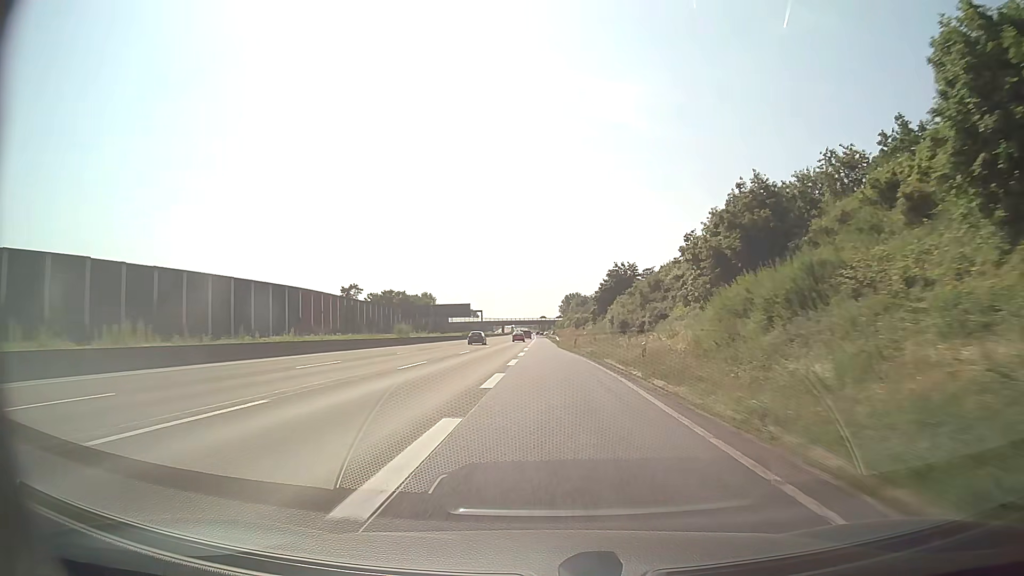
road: motorway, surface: asphalt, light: Day
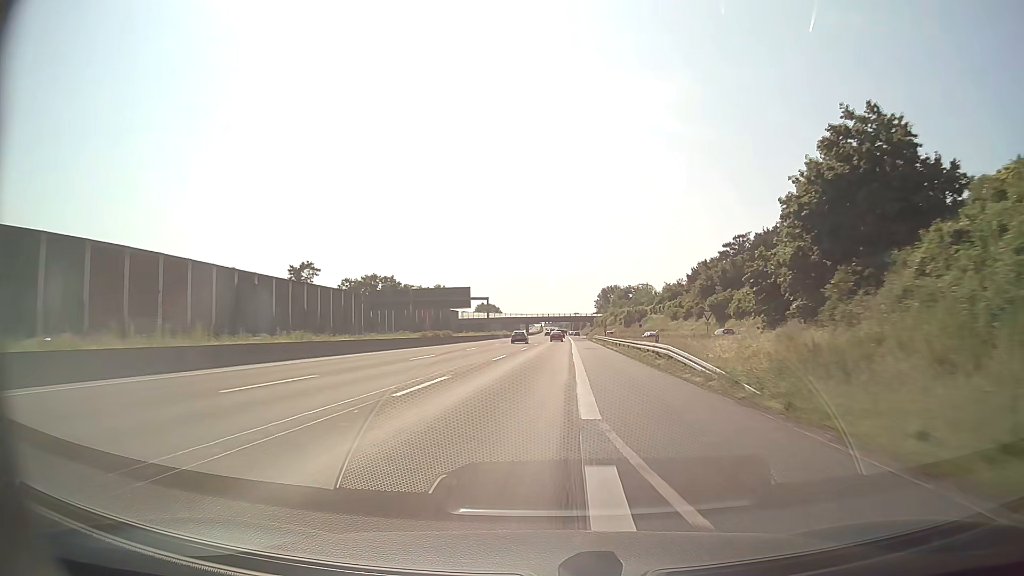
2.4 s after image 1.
(-1.6, +65.4) m; -2°
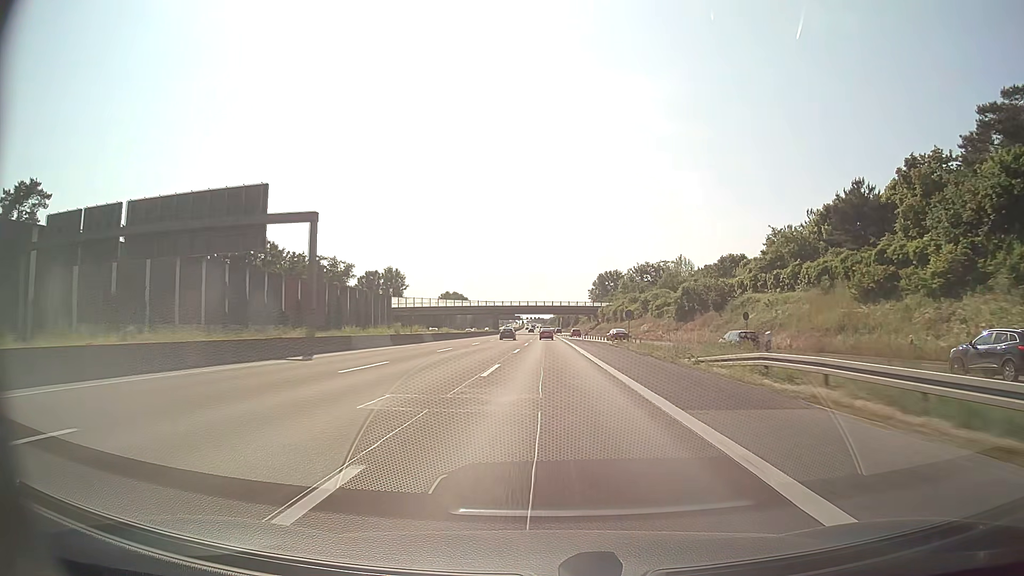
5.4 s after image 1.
(+1.5, +84.2) m; +1°
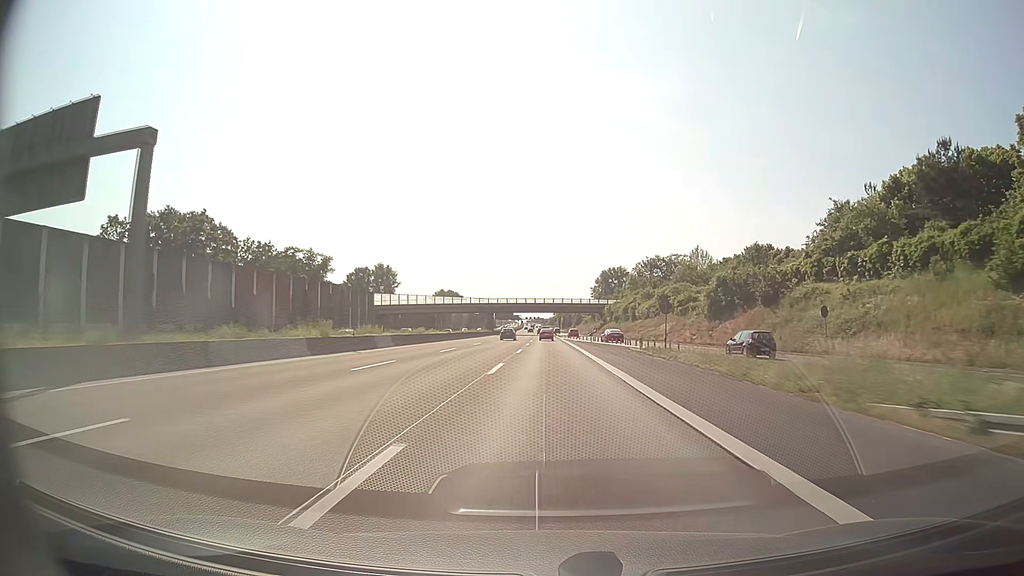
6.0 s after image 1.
(0.0, +16.9) m; 0°
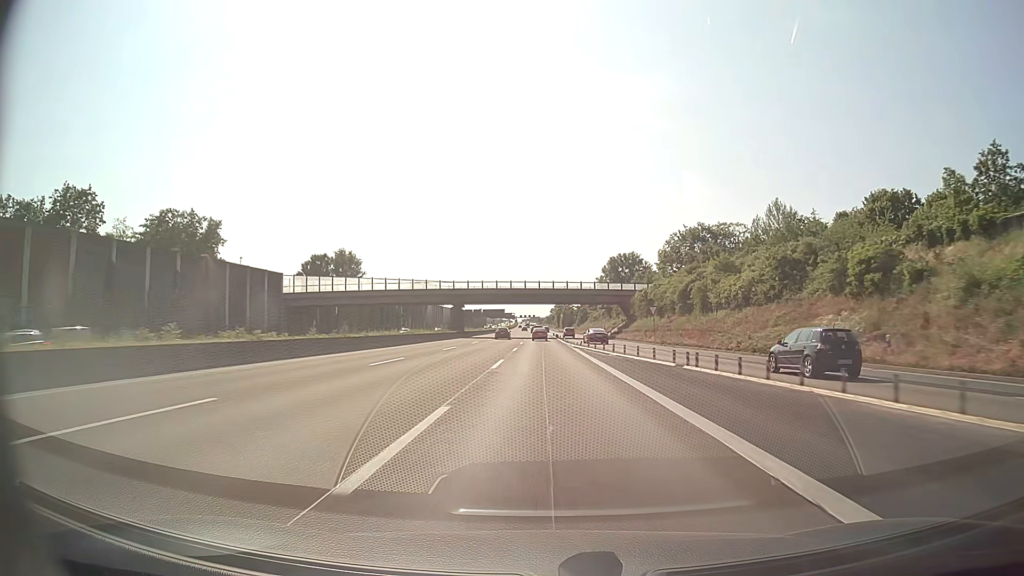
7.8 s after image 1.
(+0.2, +50.7) m; 0°
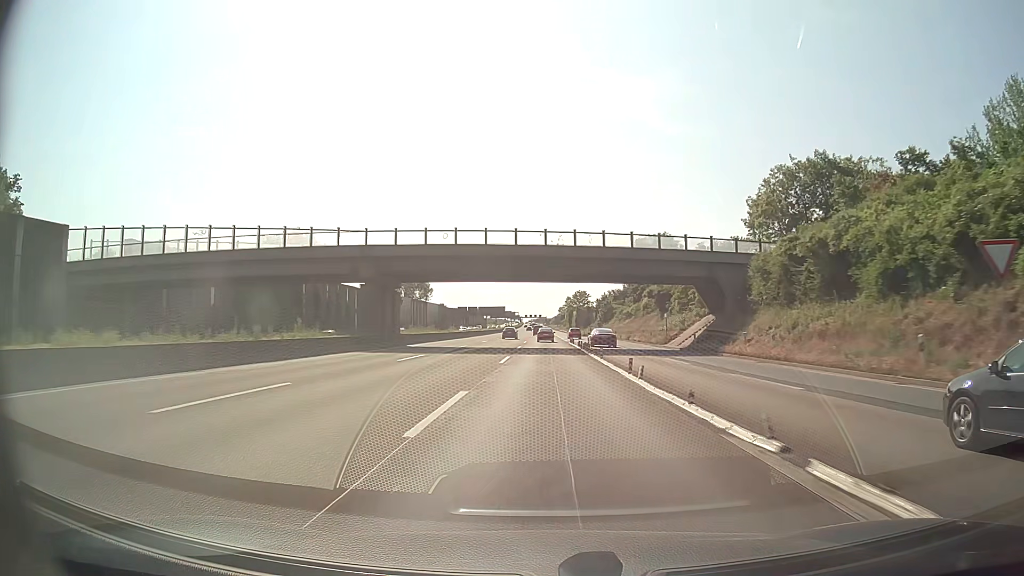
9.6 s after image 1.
(-0.2, +50.6) m; -1°
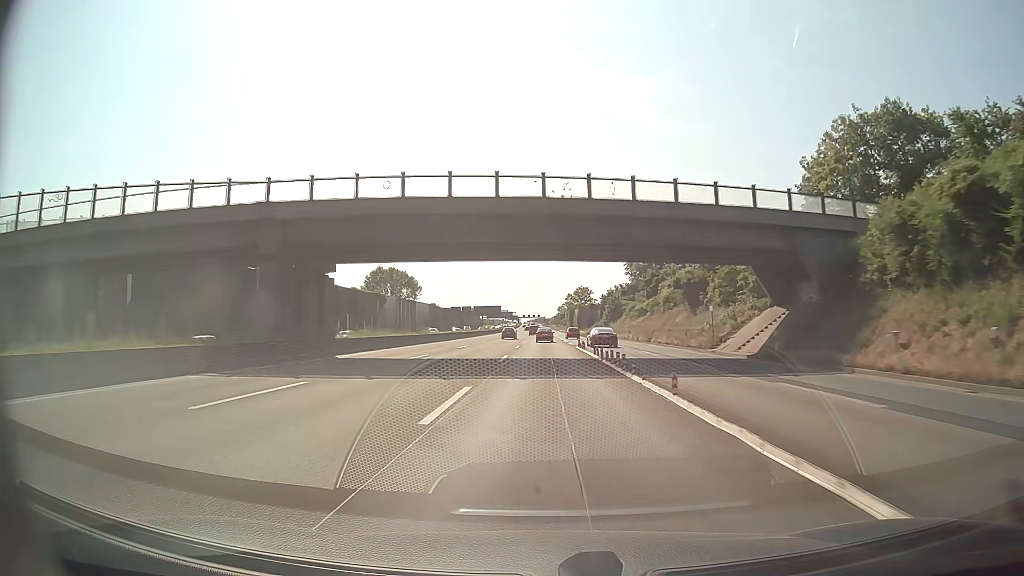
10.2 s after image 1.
(+0.1, +16.8) m; 0°
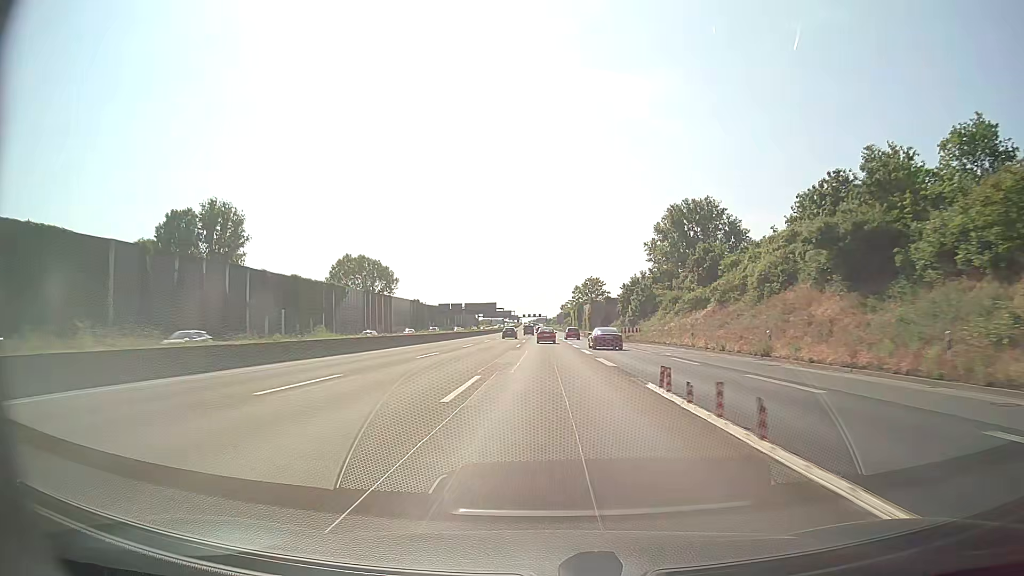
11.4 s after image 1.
(0.0, +33.4) m; 0°
(0, +10) (0, +20) (0, +30) (0, +40) (0, +50) (0, +60) (0, +70) (0, +80) (0, +90) (-1, +100) m
